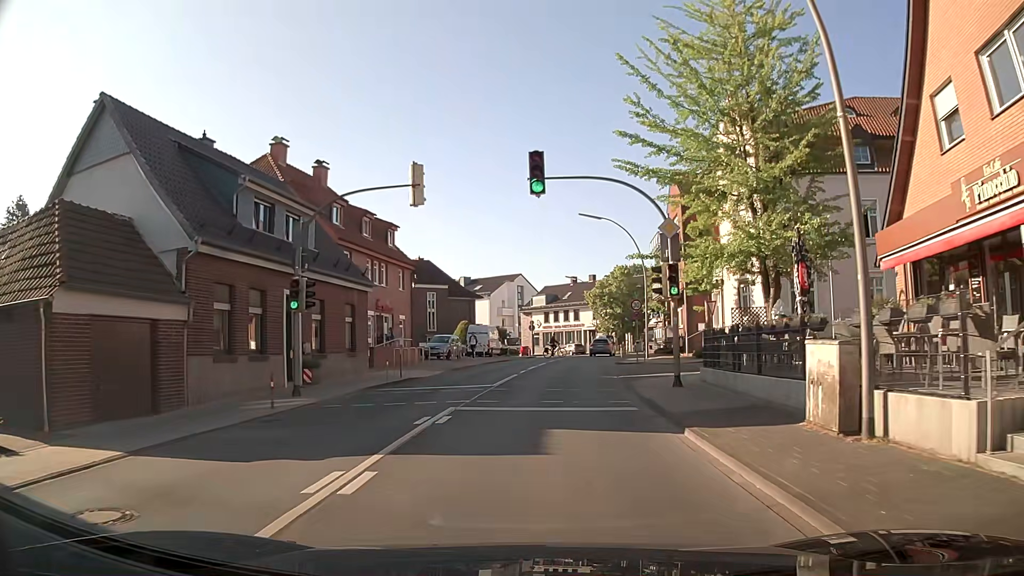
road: secondary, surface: asphalt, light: Day
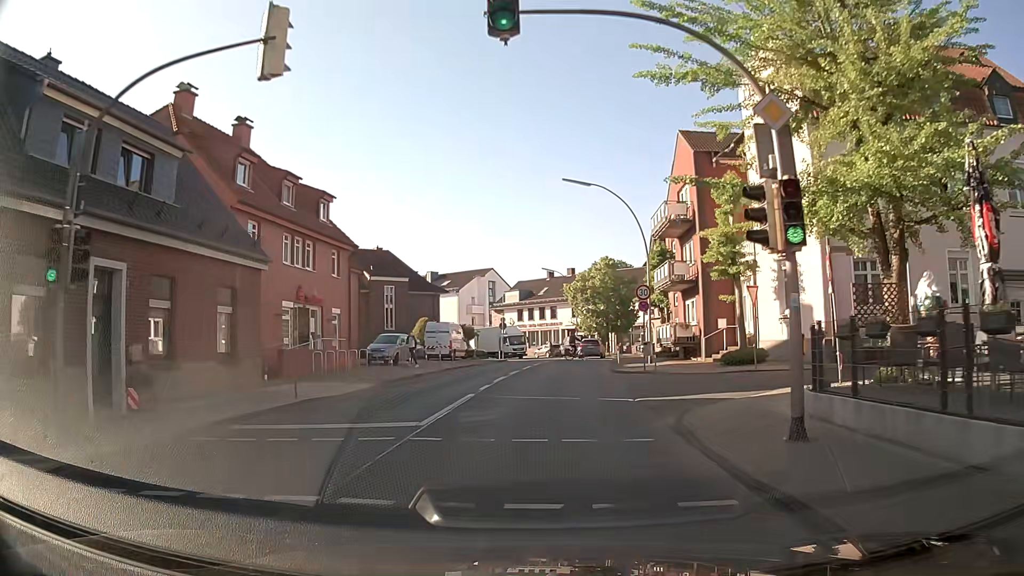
(+0.2, +9.3) m; +2°
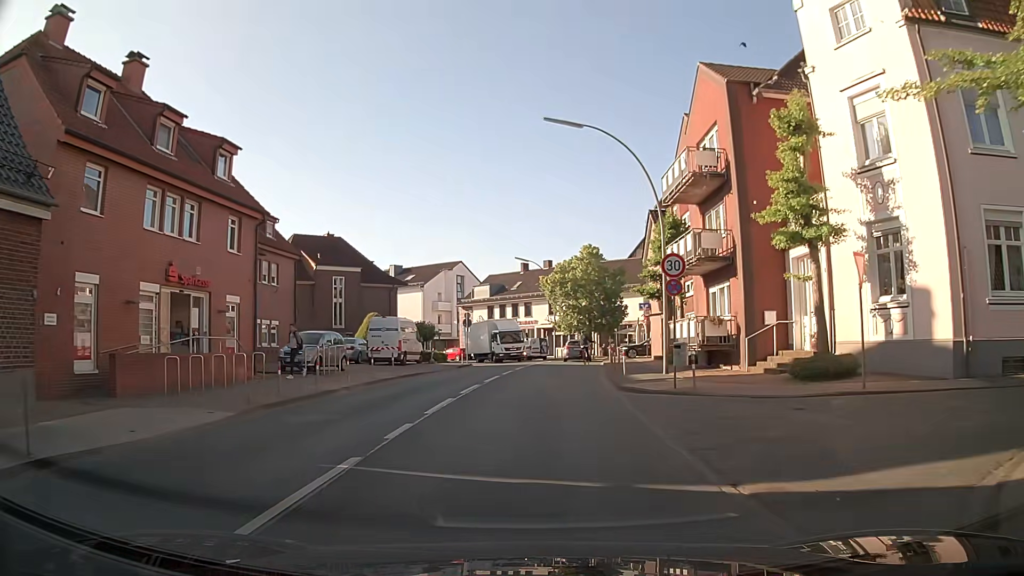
(+0.2, +9.3) m; +3°
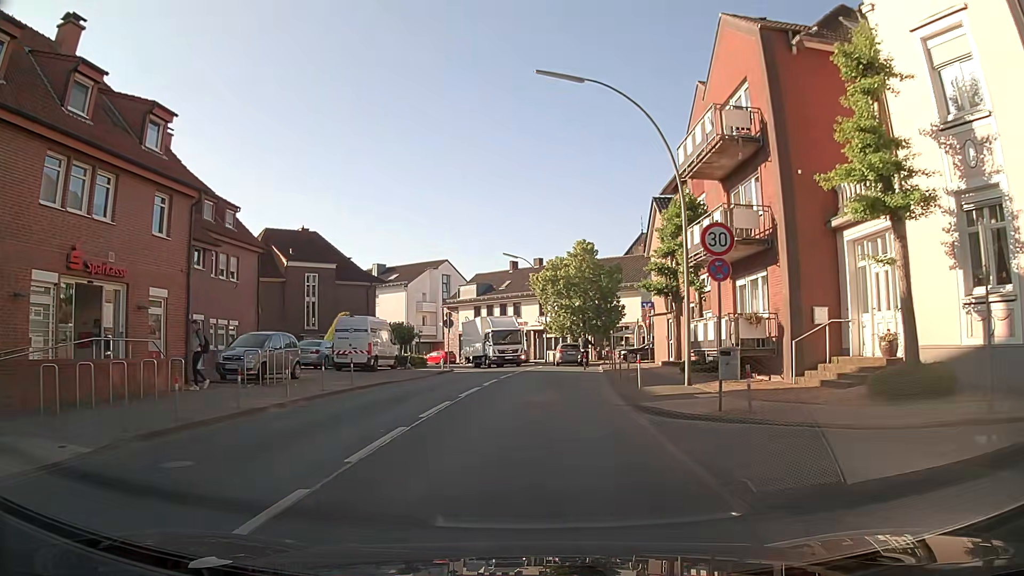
(0.0, +4.7) m; 0°
